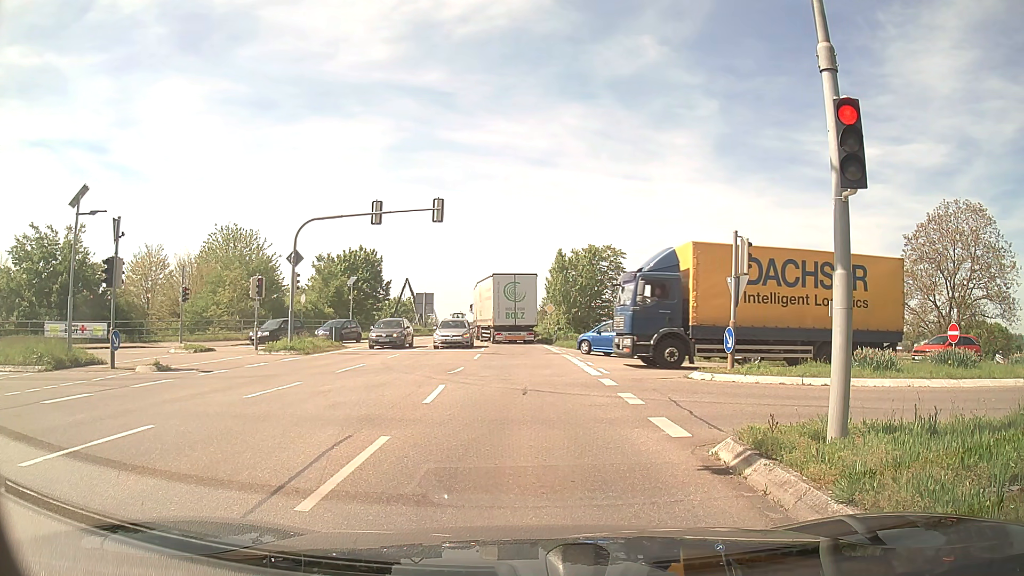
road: tertiary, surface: asphalt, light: Day
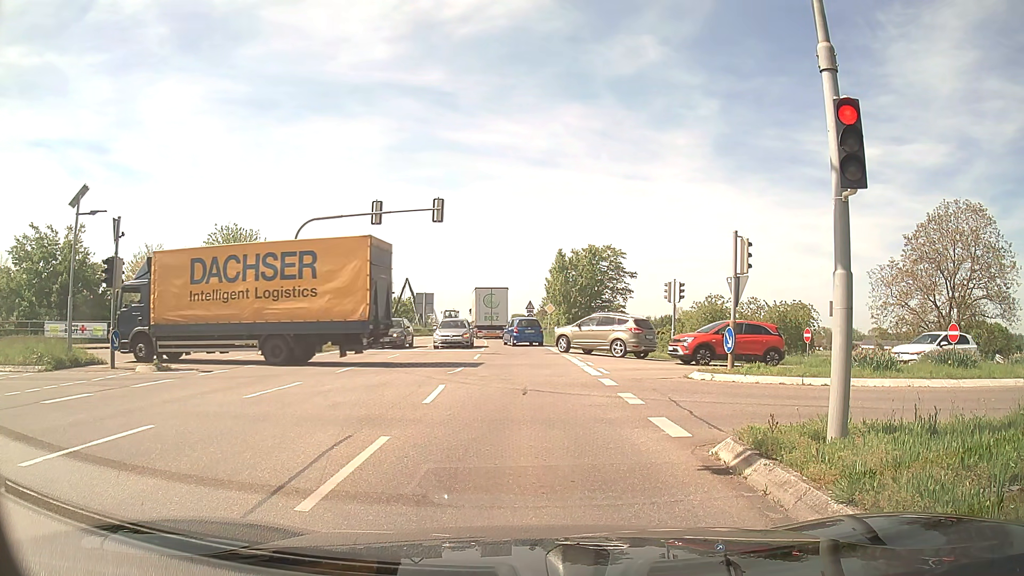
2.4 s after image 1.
(0.0, 0.0) m; 0°
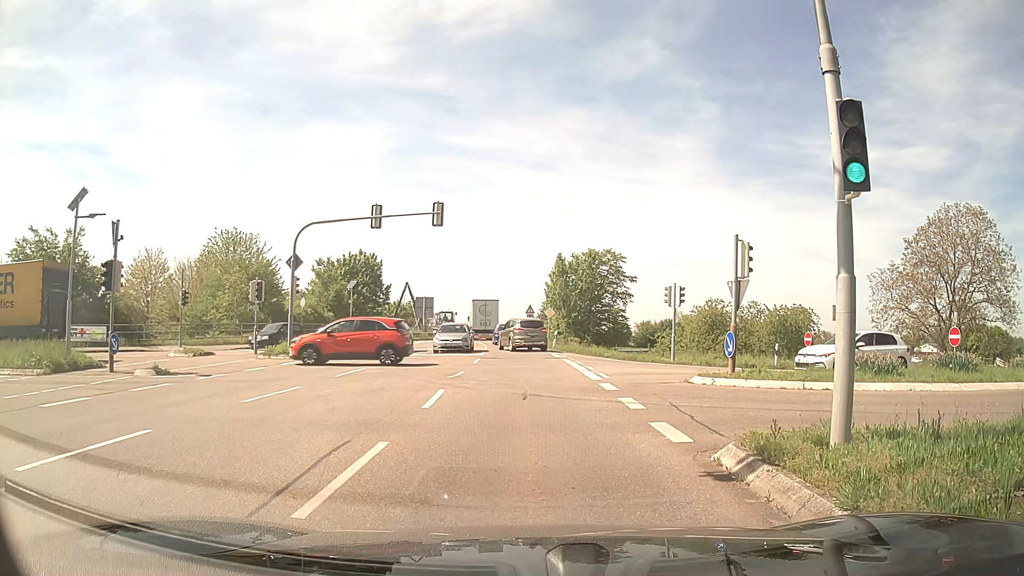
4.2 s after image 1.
(0.0, +0.1) m; 0°
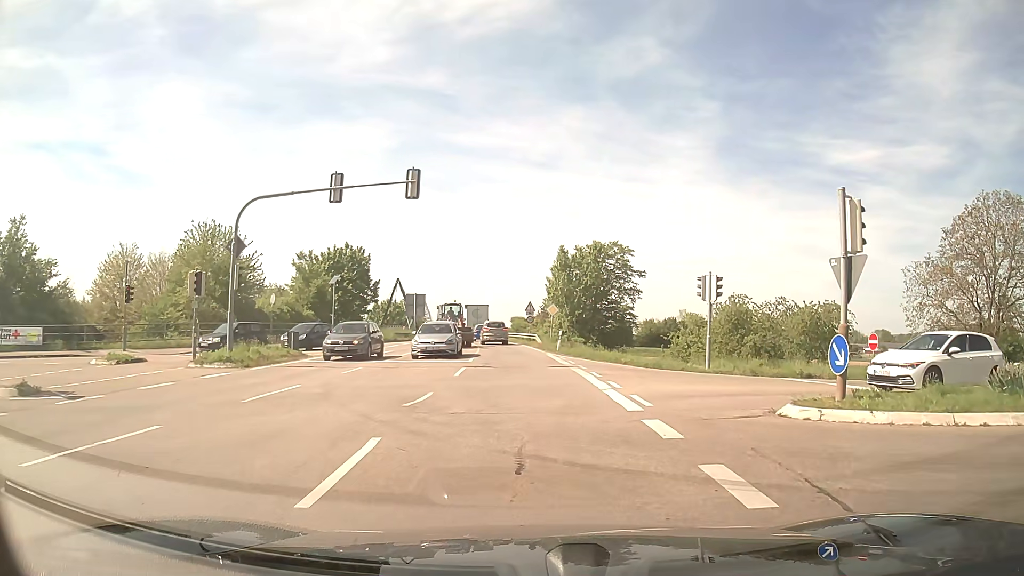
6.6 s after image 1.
(-0.1, +6.4) m; -1°
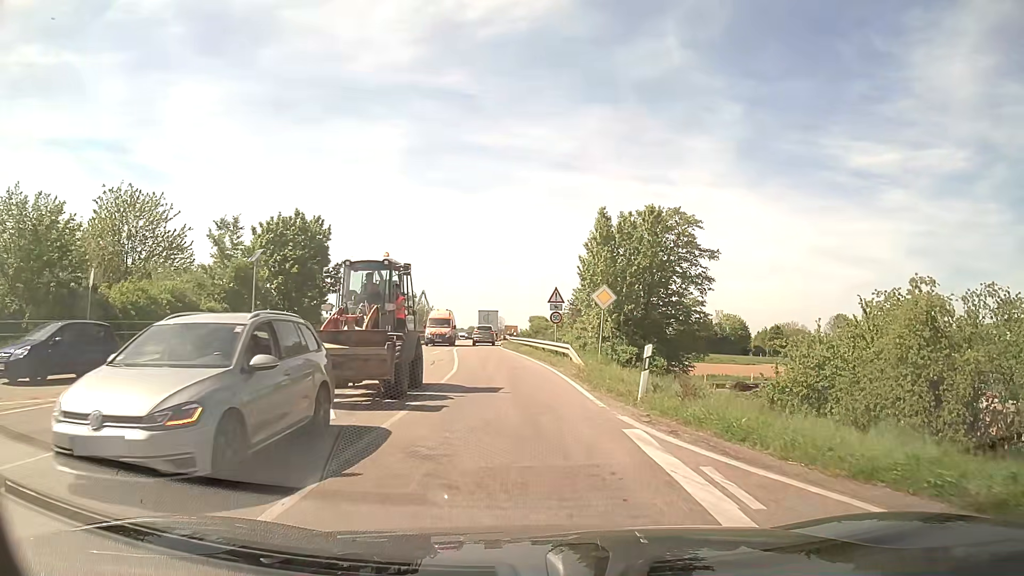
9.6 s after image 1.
(+0.1, +21.8) m; -1°
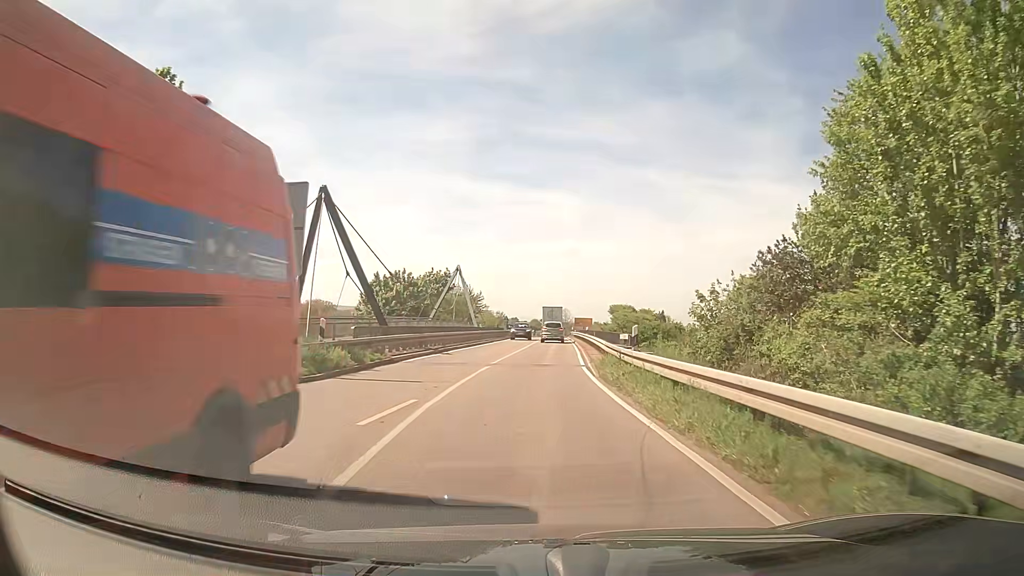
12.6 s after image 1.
(-1.8, +32.6) m; -5°
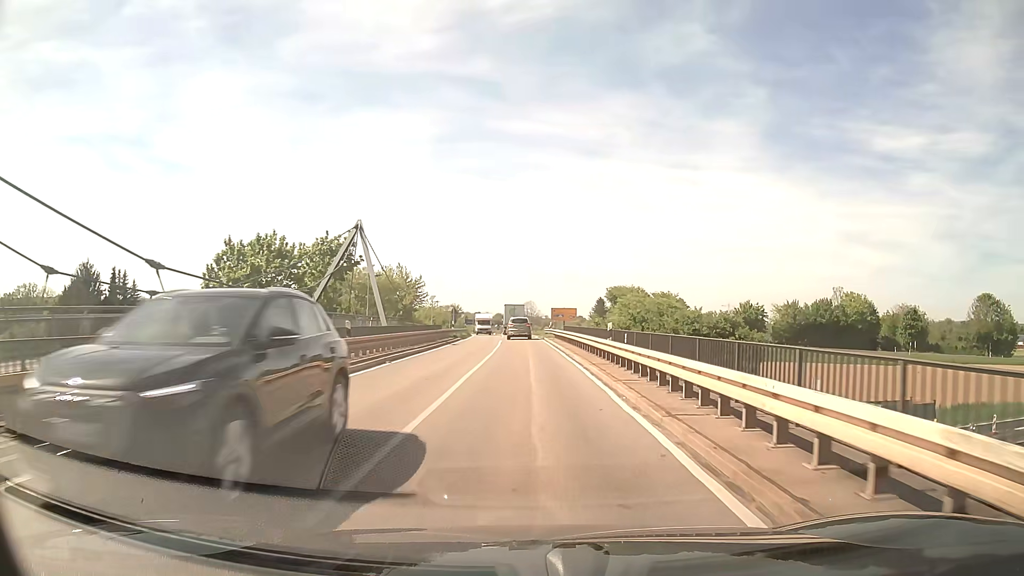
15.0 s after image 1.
(+0.6, +29.2) m; +3°
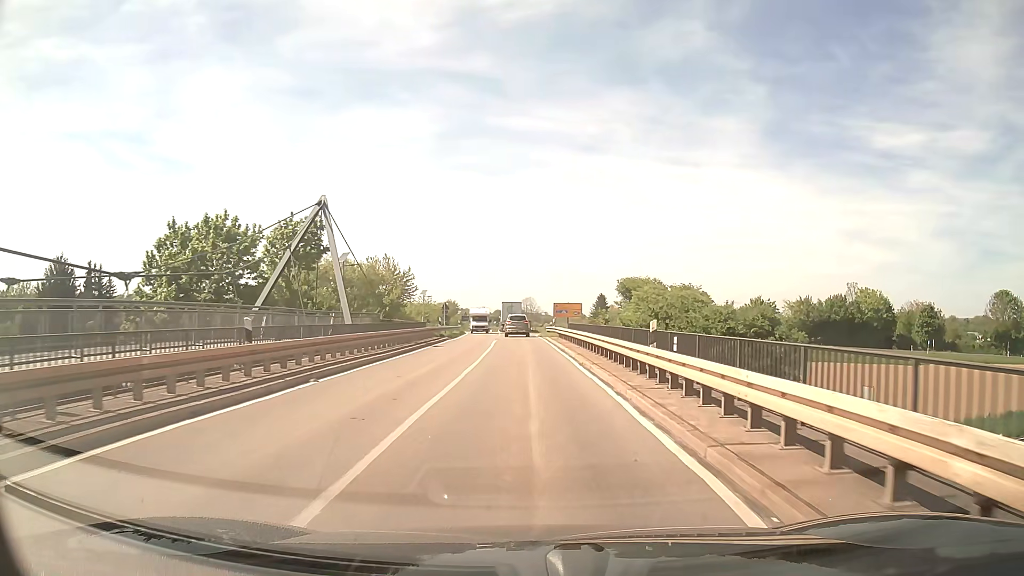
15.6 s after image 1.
(0.0, +7.3) m; 0°
(0, +10) (0, +20) (0, +30) (0, +40) (-1, +50) (-1, +60) (-1, +70) (0, +80) (0, +90) (+3, +100) m
